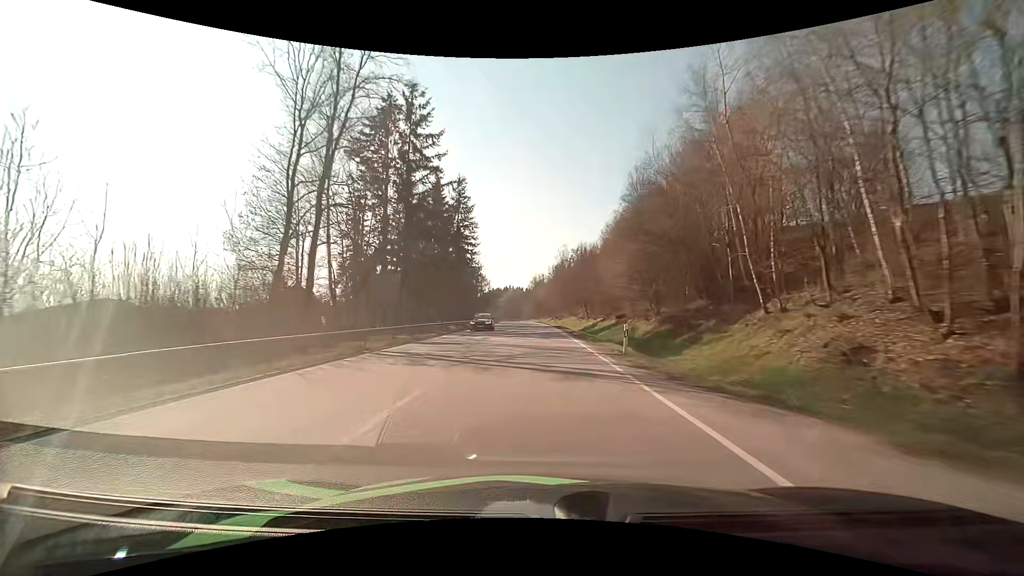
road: primary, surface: asphalt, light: Day
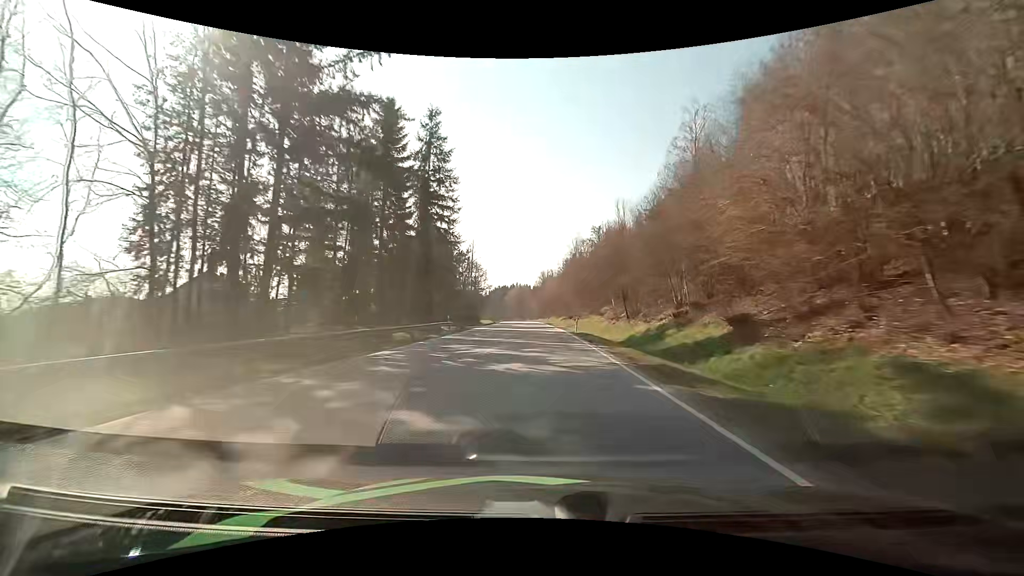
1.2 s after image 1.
(-0.2, +25.8) m; -1°
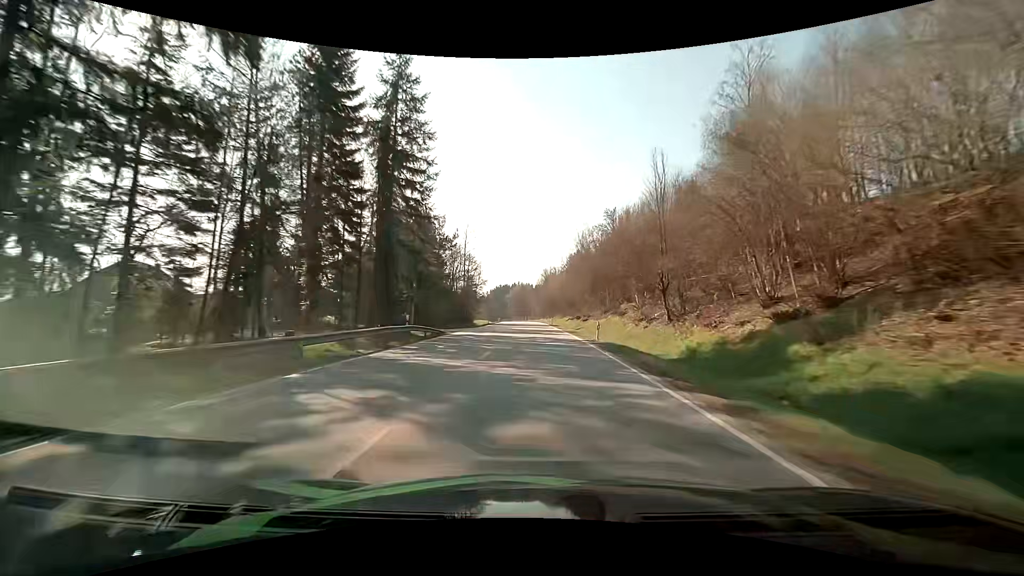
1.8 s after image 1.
(-0.1, +13.0) m; -1°
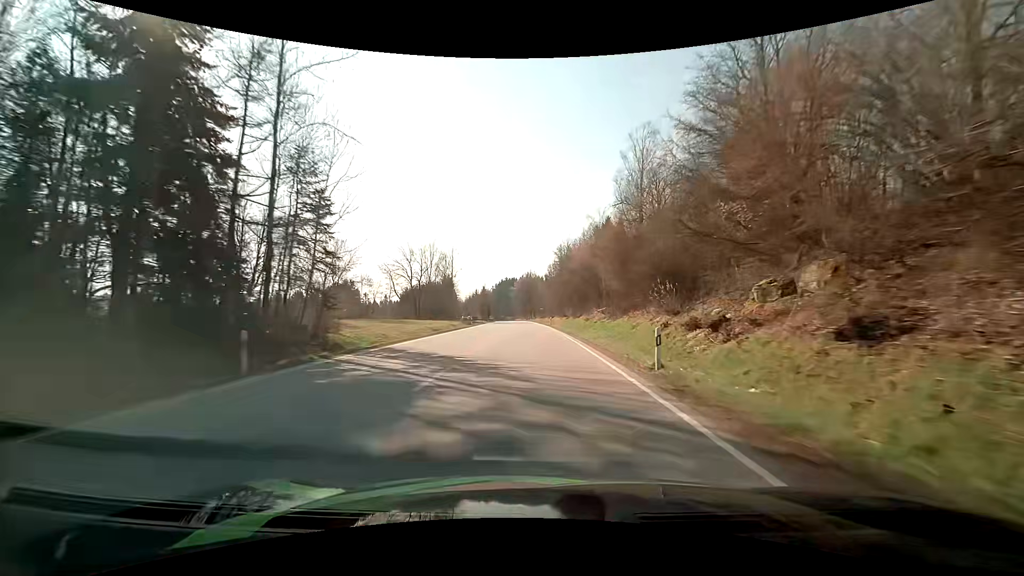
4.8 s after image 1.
(-0.2, +66.7) m; -1°
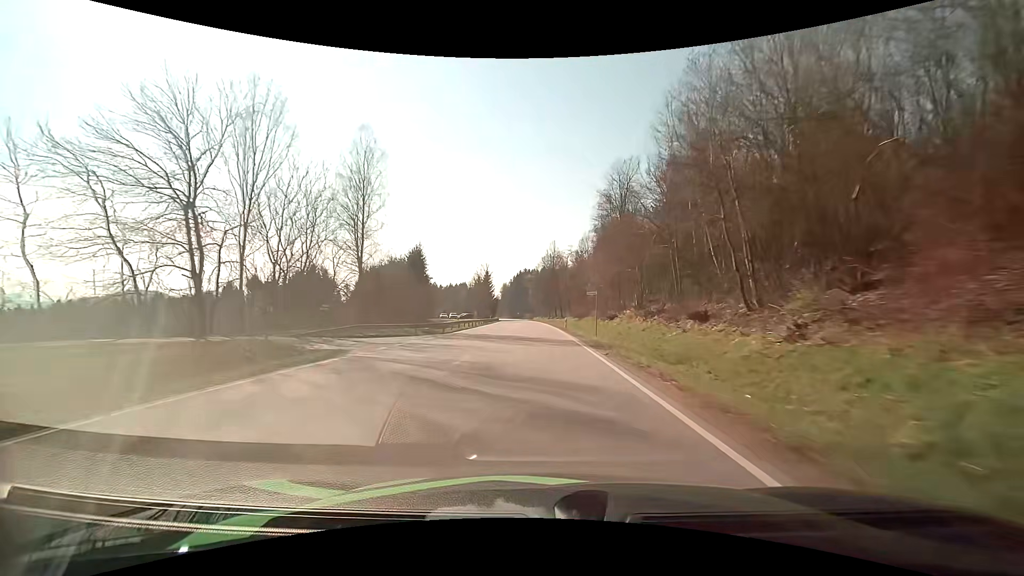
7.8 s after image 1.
(-1.7, +68.3) m; -3°
